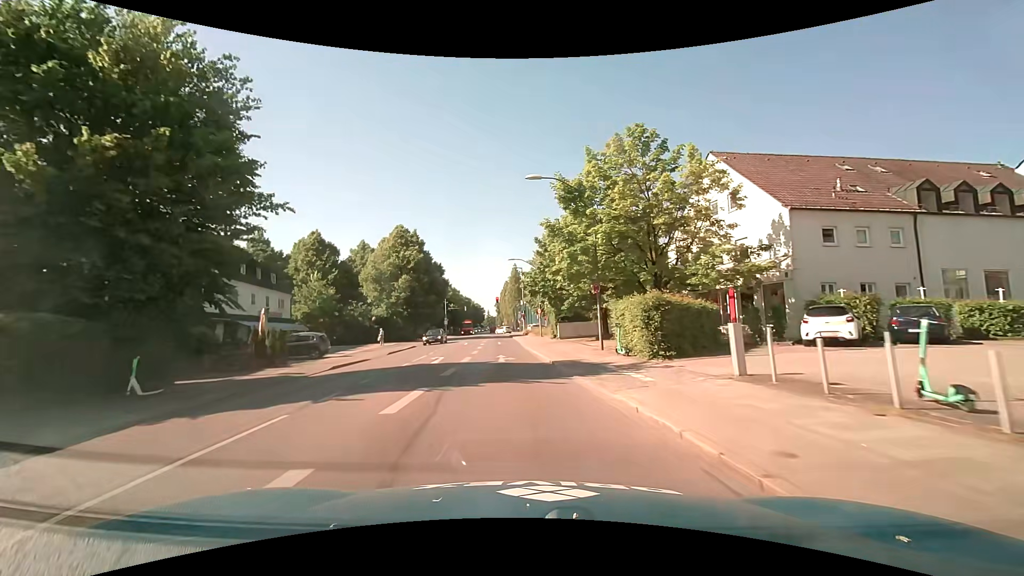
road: secondary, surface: asphalt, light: Day
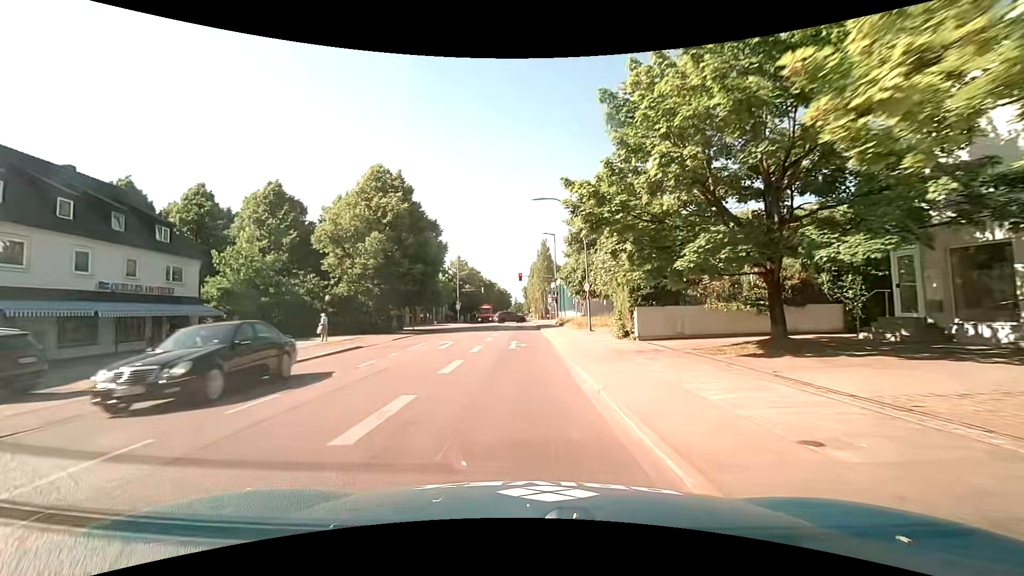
(-0.4, +20.4) m; -3°
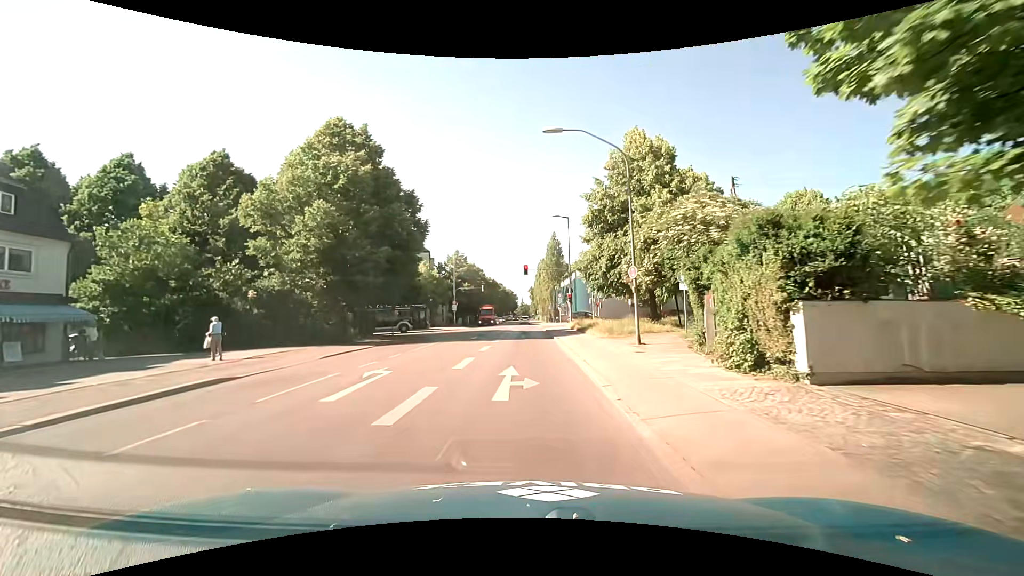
(-0.1, +10.9) m; -1°
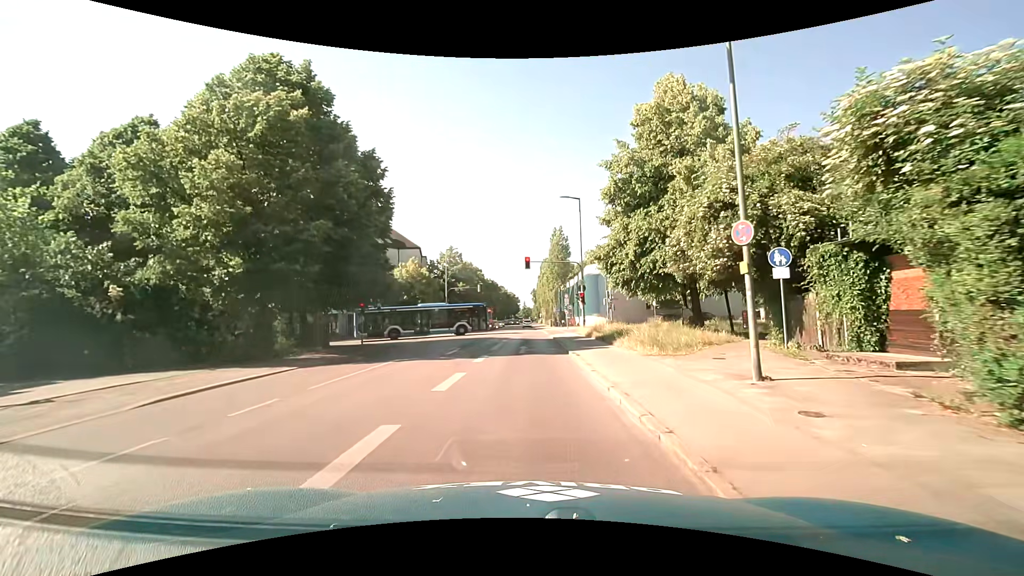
(0.0, +8.7) m; 0°
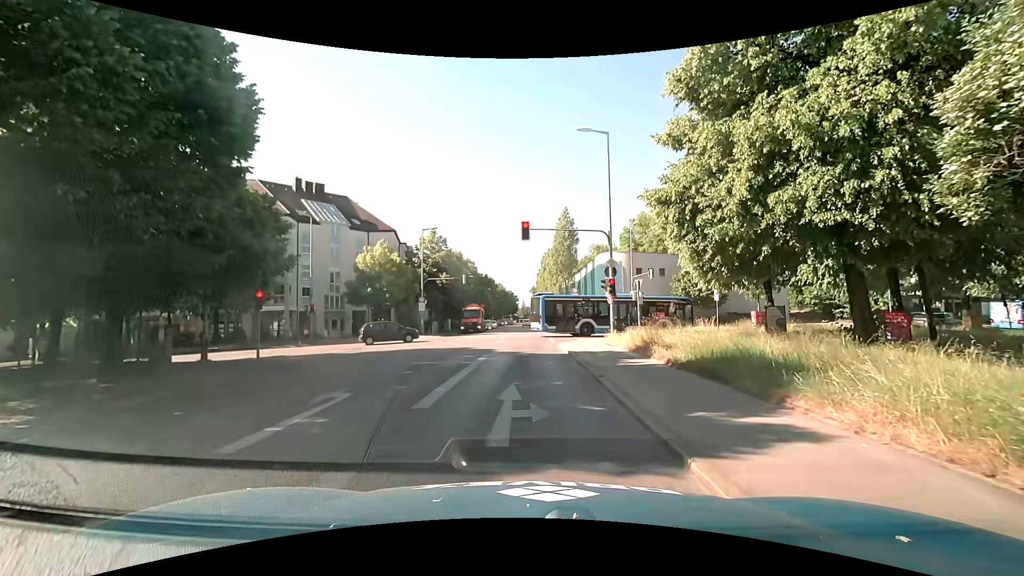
(0.0, +13.4) m; 0°
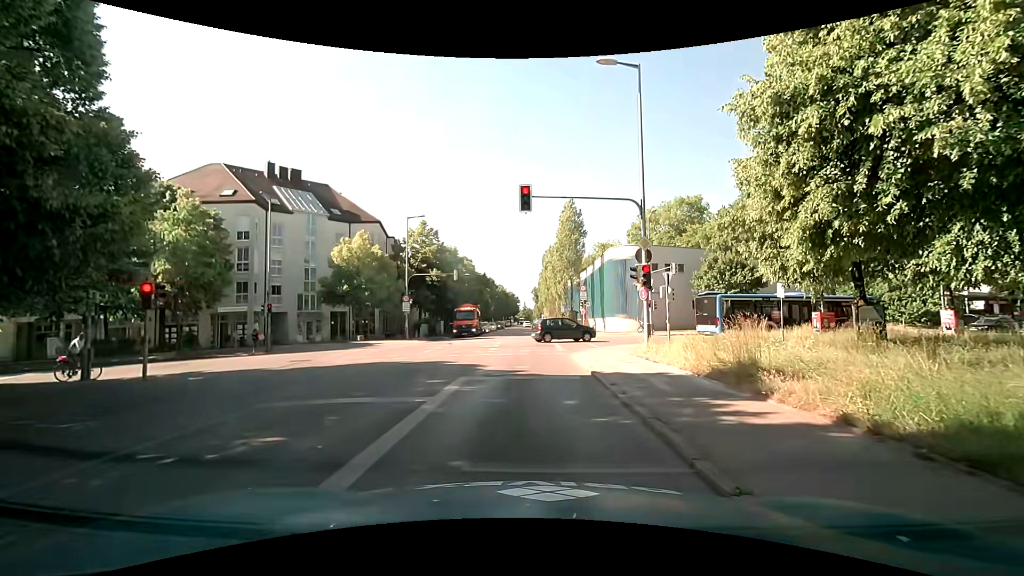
(0.0, +6.7) m; 0°
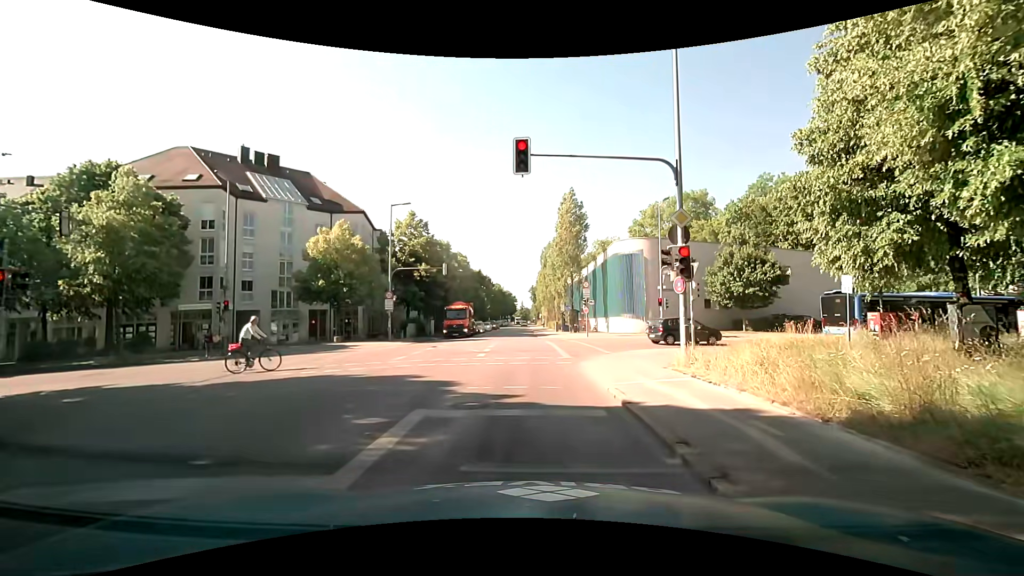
(0.0, +4.4) m; 0°
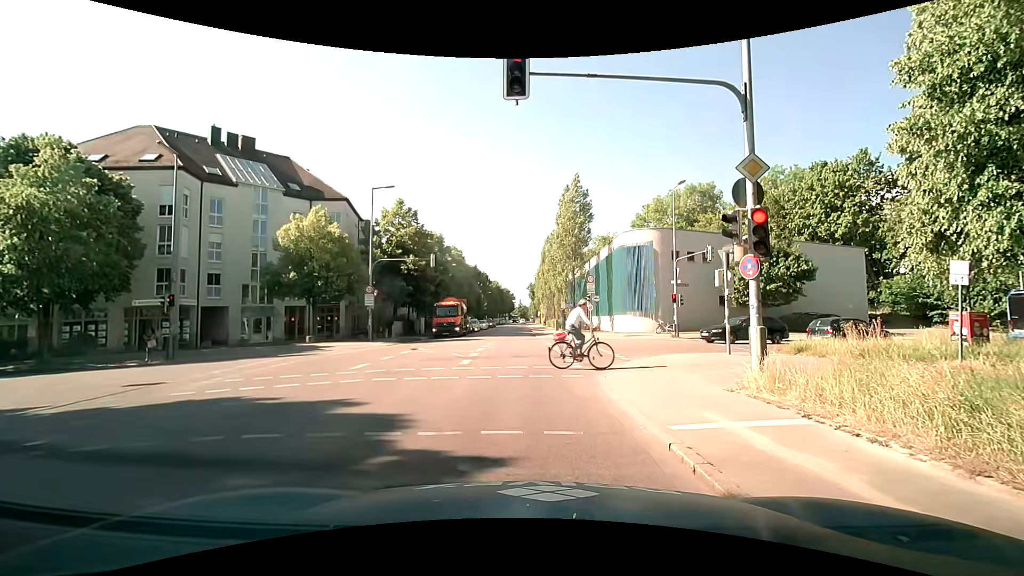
(0.0, +4.1) m; 0°
(0, +10) (+1, +20) (+9, +25) (+19, +28) (+29, +31) (+38, +33) (+48, +36) (+58, +38) (+67, +41) (+77, +43) m
